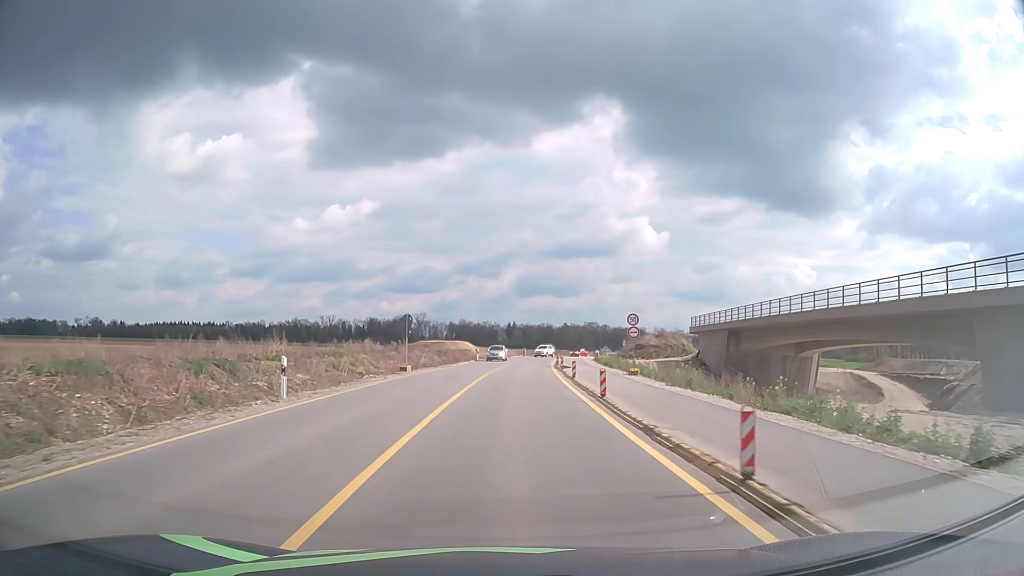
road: tertiary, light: Day
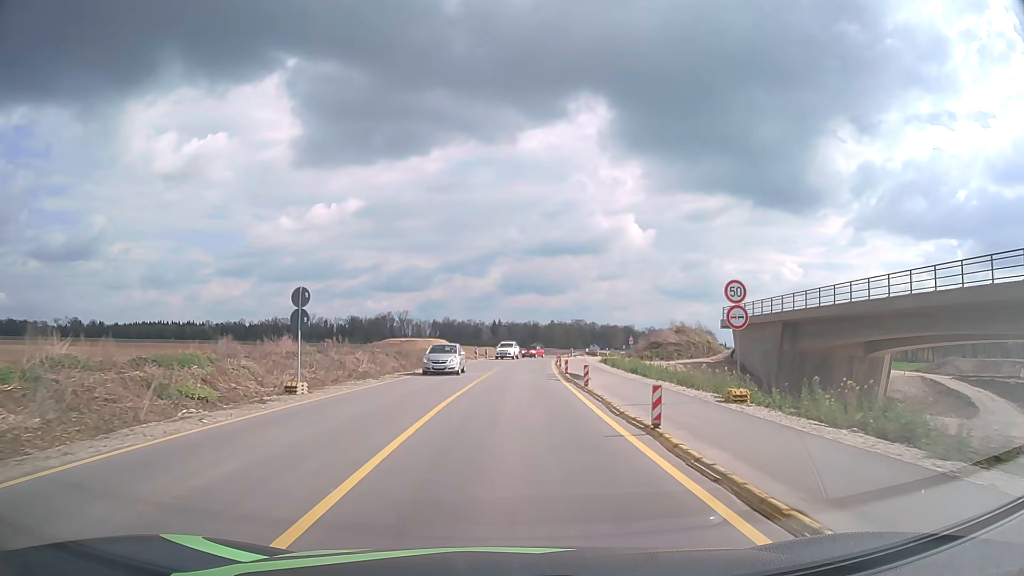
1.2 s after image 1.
(+0.3, +16.6) m; +2°
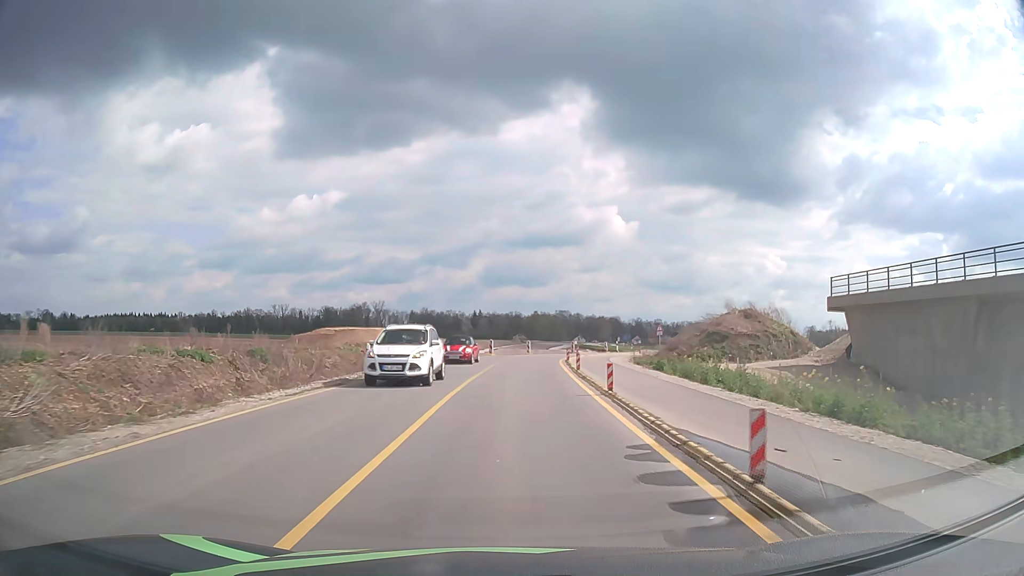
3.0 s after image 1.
(+0.4, +24.9) m; +2°
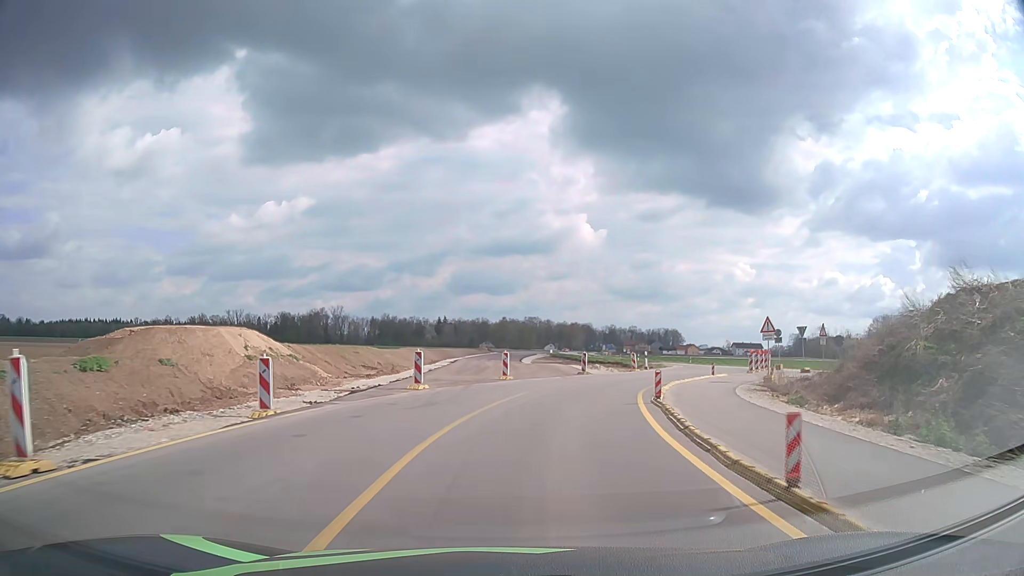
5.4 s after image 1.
(+0.5, +31.0) m; +2°
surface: asphalt
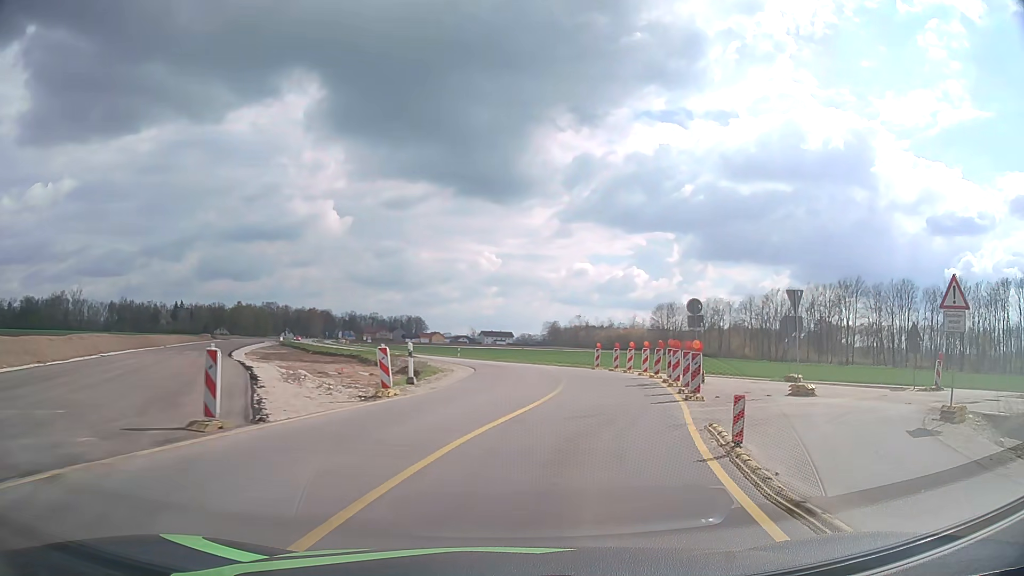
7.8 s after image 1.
(+4.3, +27.2) m; +22°
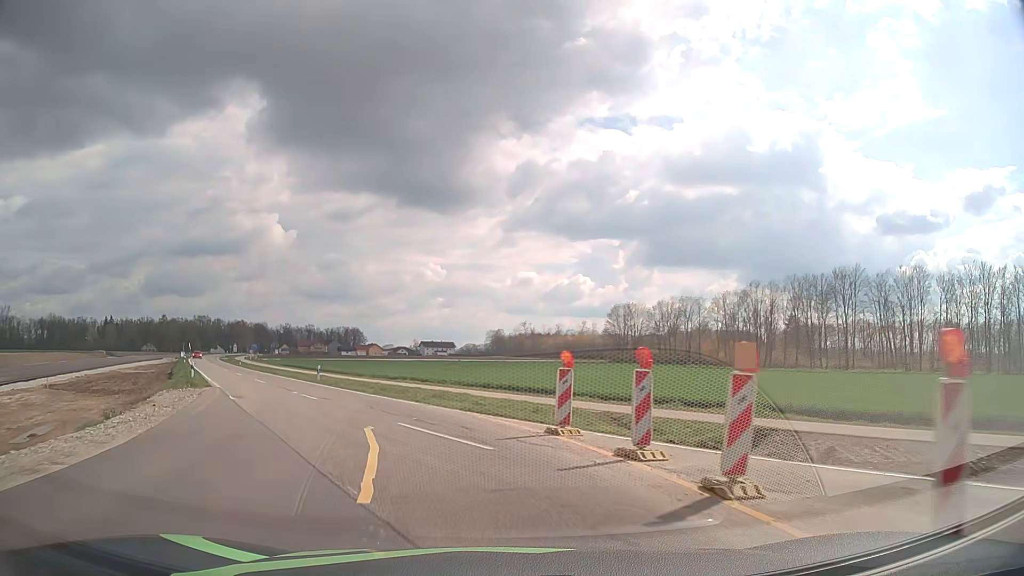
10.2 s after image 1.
(+3.2, +25.9) m; +5°
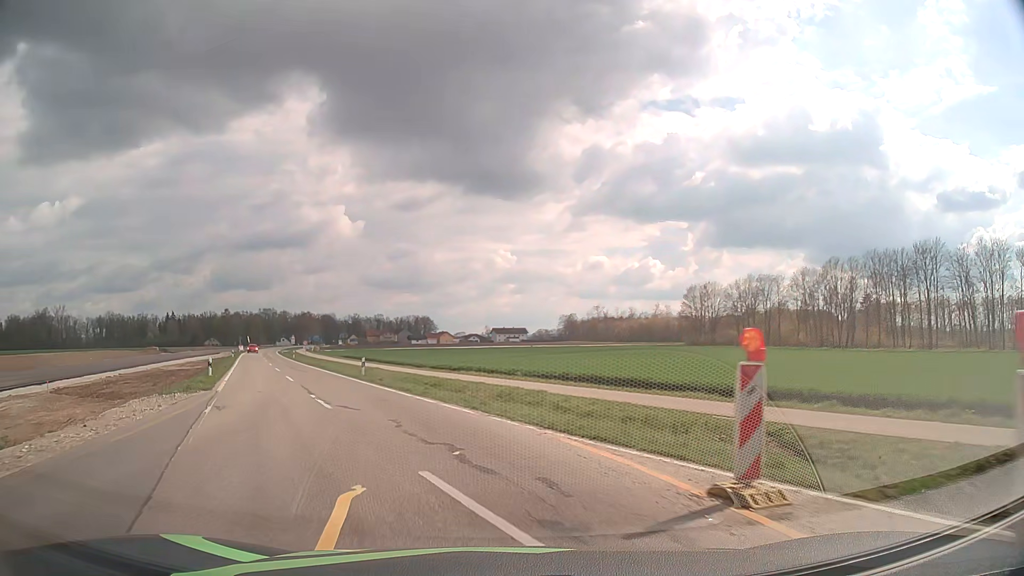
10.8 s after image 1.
(-0.3, +6.5) m; -6°
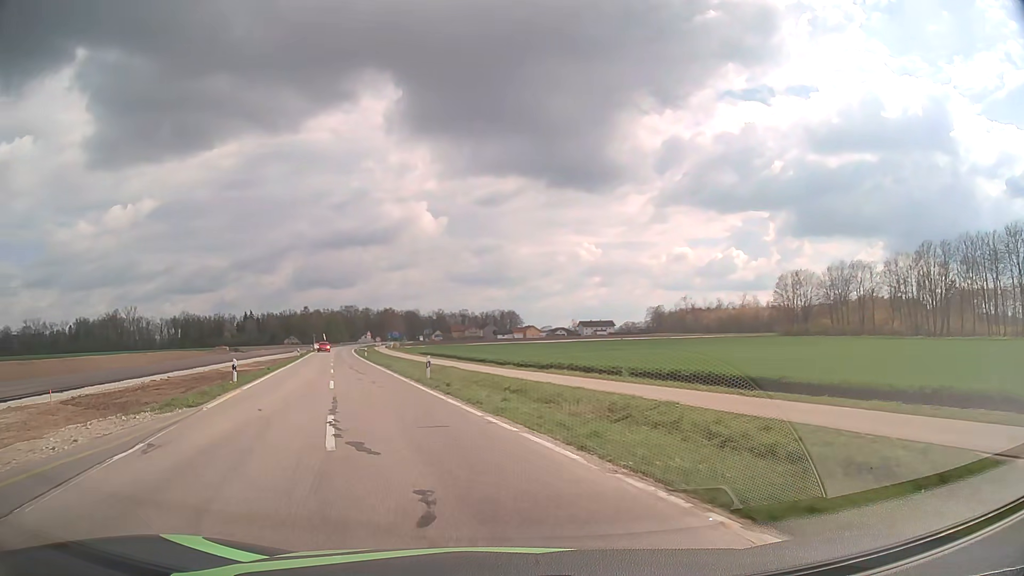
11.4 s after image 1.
(-0.4, +6.5) m; -7°
(-1, +10) (-3, +20) (-6, +29) (-9, +39) (-11, +49) (-14, +58) (-17, +68) (-19, +78) (-22, +87) (-24, +97) m
